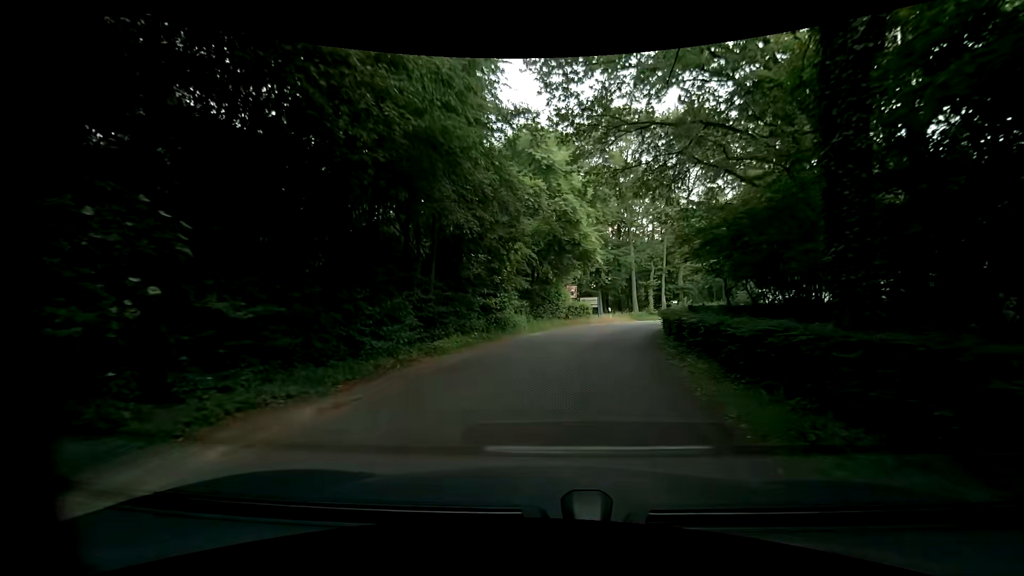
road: unclassified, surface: asphalt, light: Day
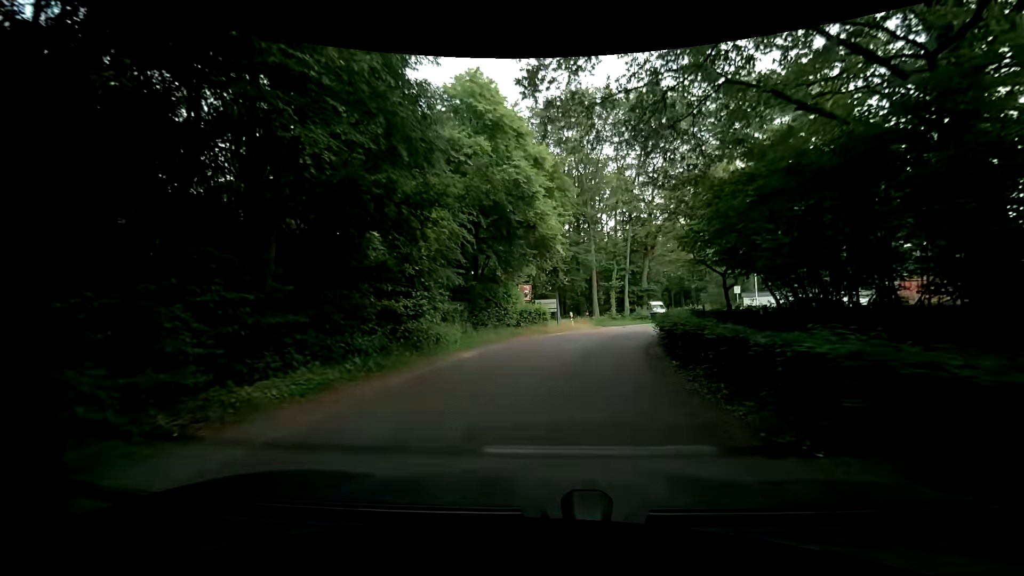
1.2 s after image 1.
(+0.3, +7.6) m; +3°
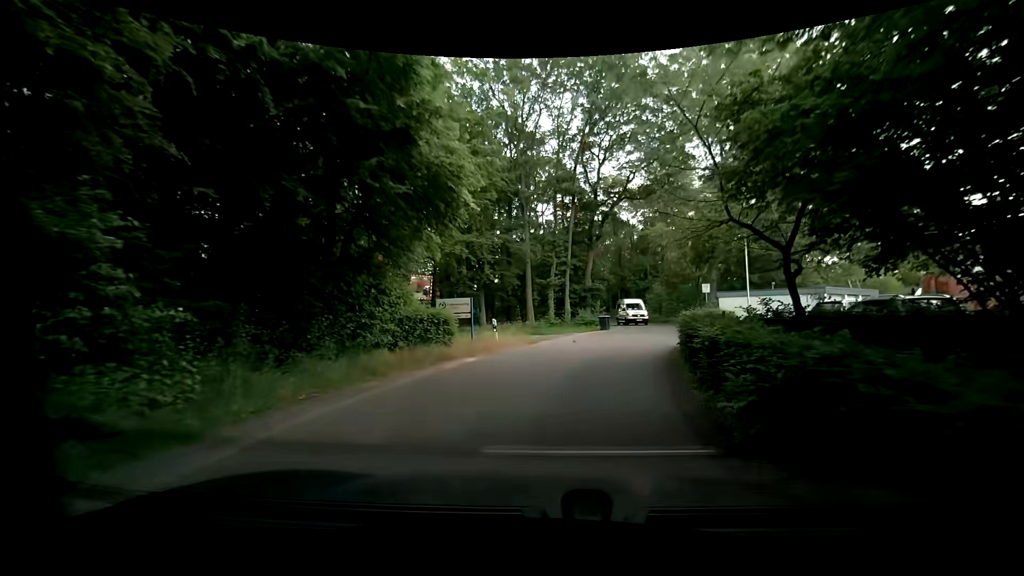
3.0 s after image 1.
(+0.9, +11.4) m; +10°
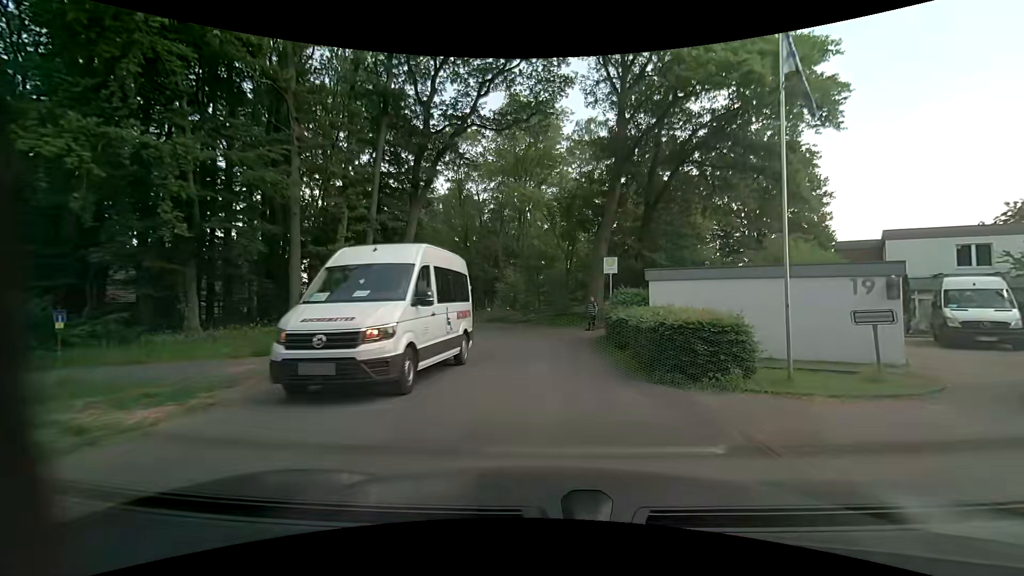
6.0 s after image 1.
(+2.7, +18.7) m; +18°
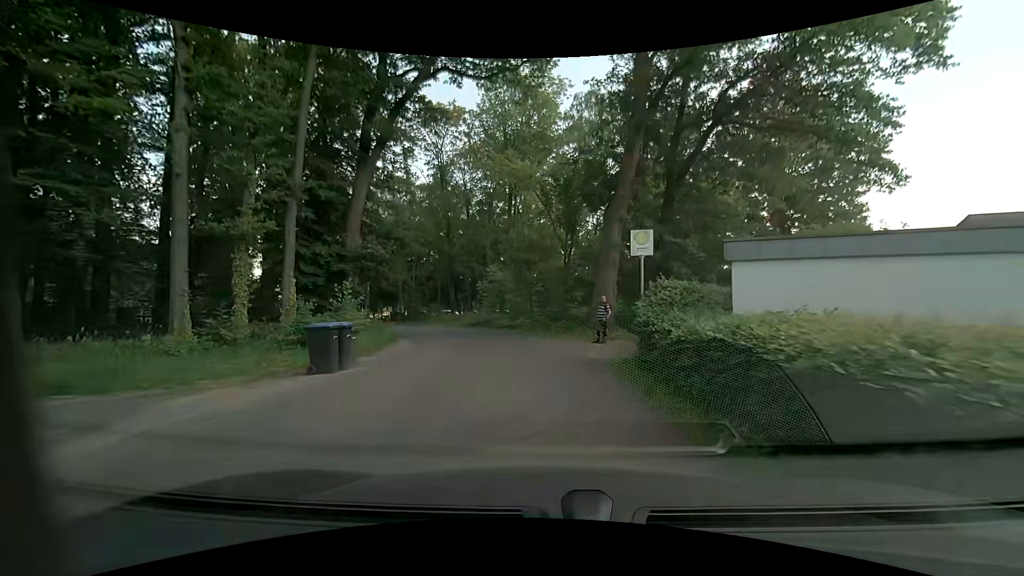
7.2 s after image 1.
(0.0, +7.4) m; 0°
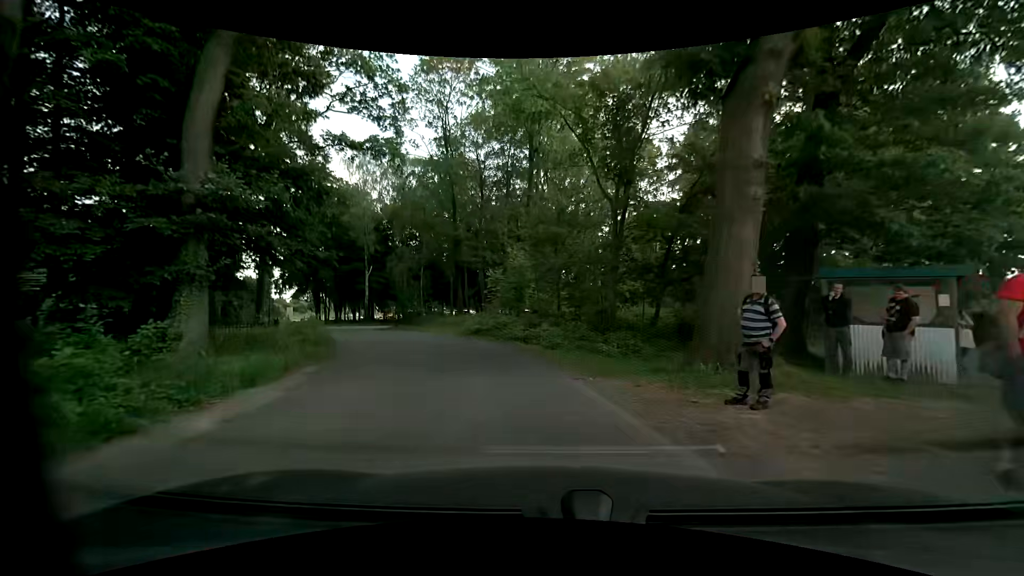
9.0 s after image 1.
(-0.1, +11.3) m; -1°
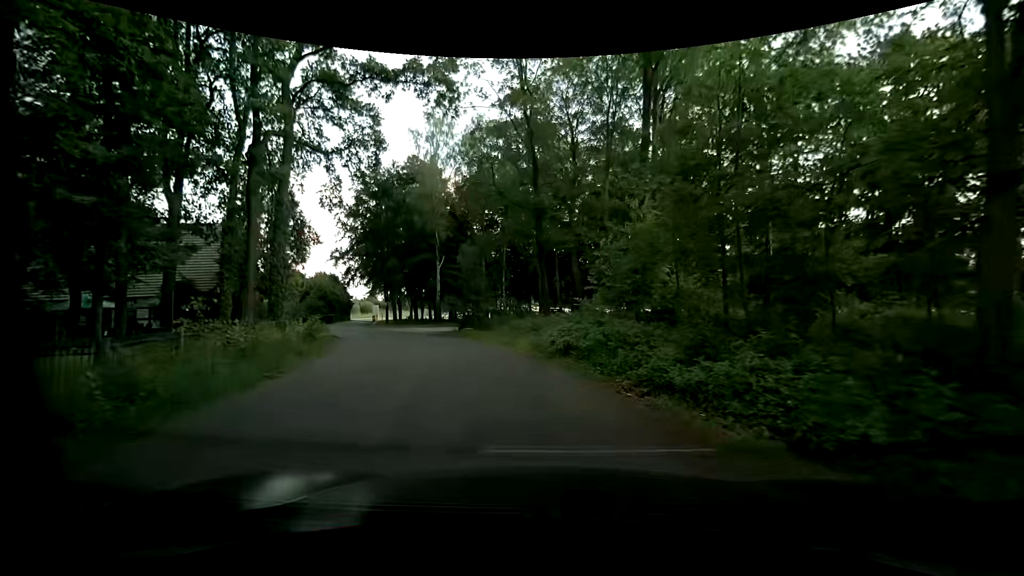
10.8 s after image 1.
(-1.2, +11.4) m; -10°
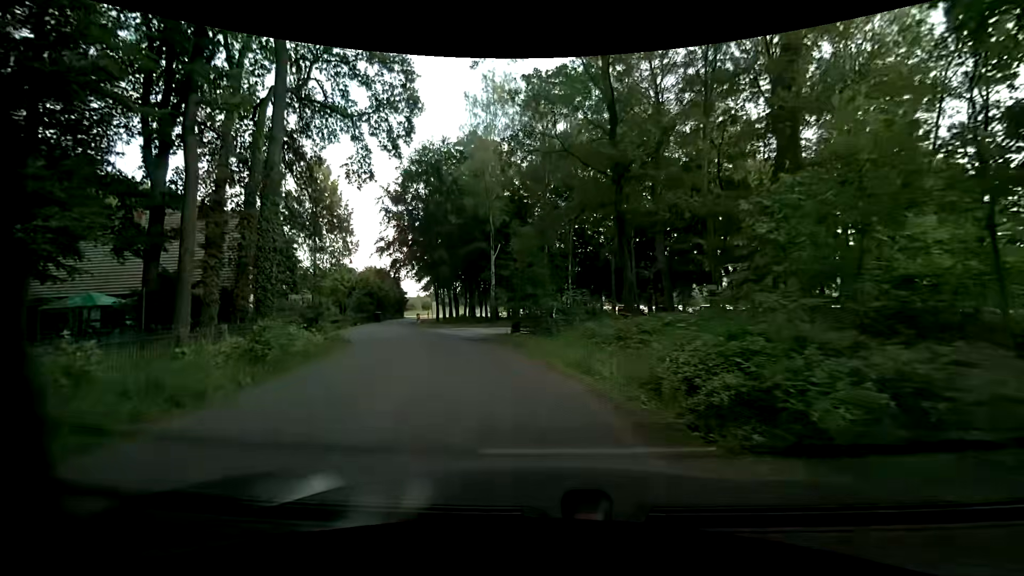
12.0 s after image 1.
(-0.7, +7.7) m; -9°
(-1, +10) (-3, +20) (-7, +29) (-11, +38) (-14, +48) (-16, +57) (-18, +67) (-20, +77) (-20, +87) (-19, +97) m
